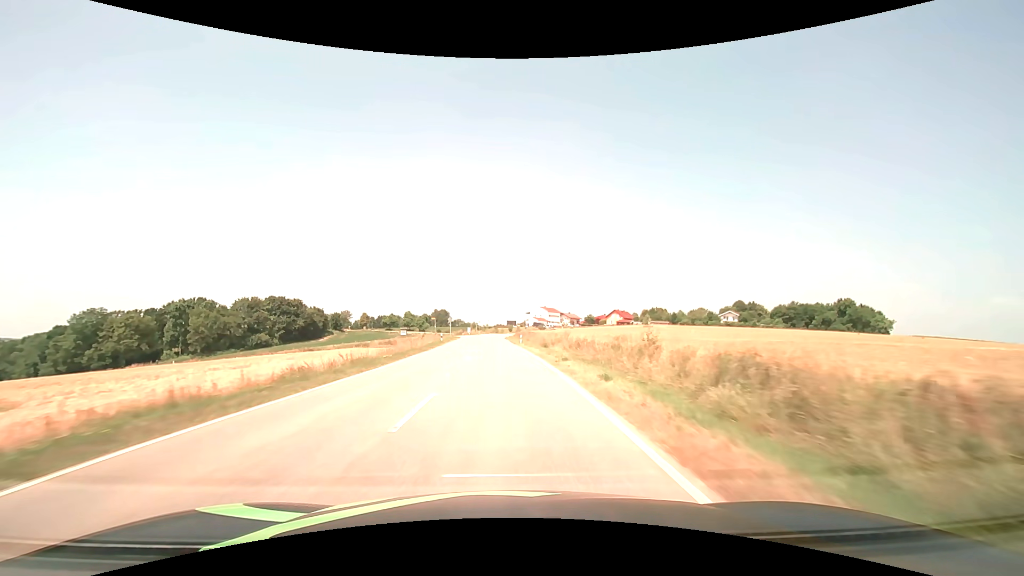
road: tertiary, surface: asphalt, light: Day
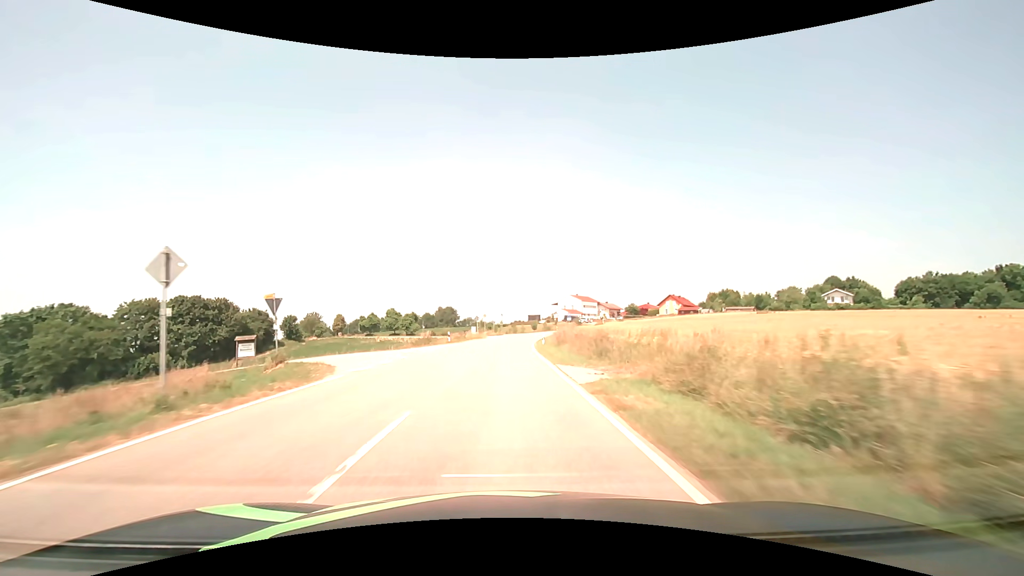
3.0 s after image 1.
(-1.3, +60.2) m; -2°
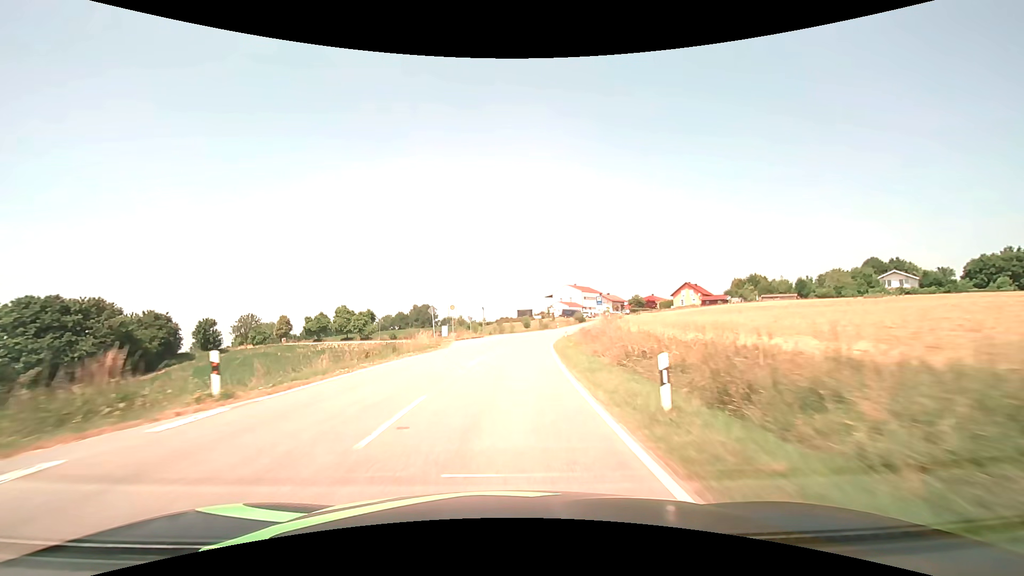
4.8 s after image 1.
(+0.3, +32.9) m; +2°
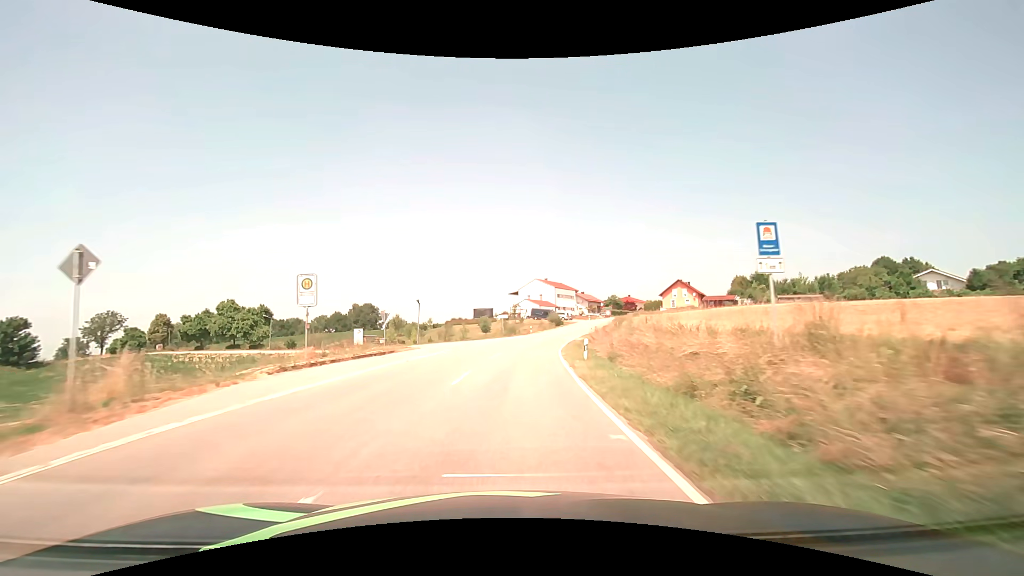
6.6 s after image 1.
(+0.9, +30.5) m; +4°
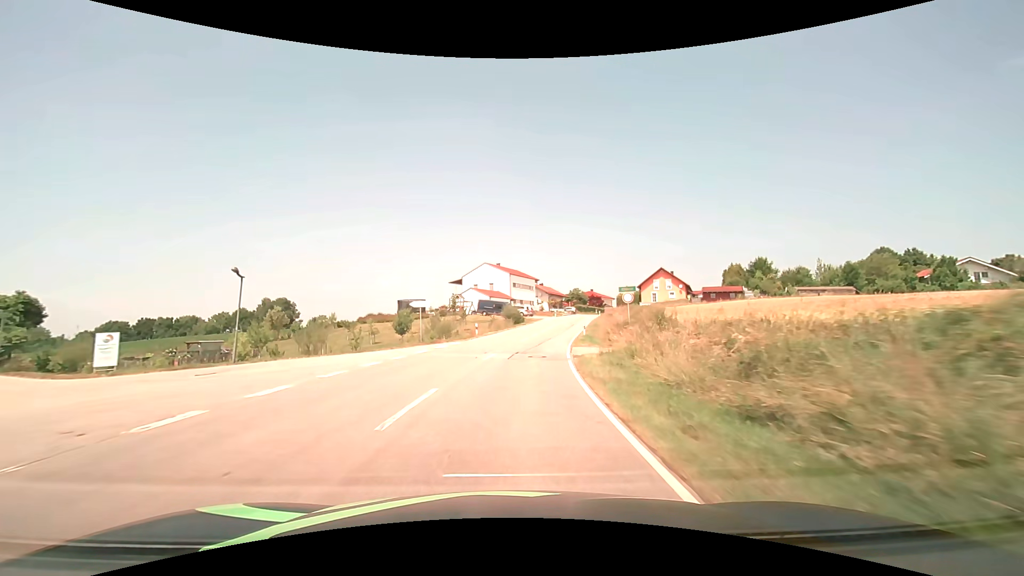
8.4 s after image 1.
(+1.5, +28.7) m; +6°
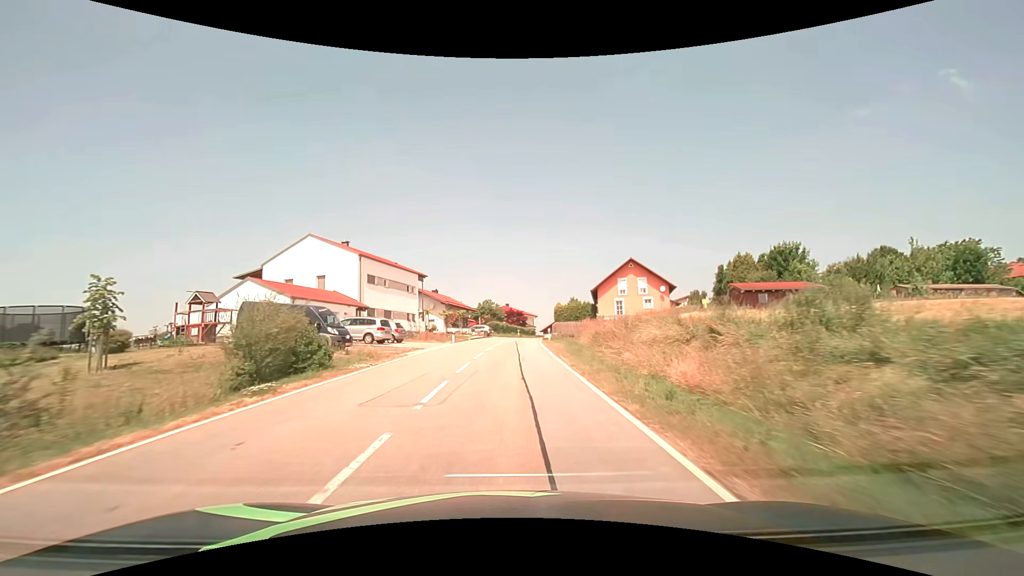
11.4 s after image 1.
(+4.7, +45.7) m; +11°
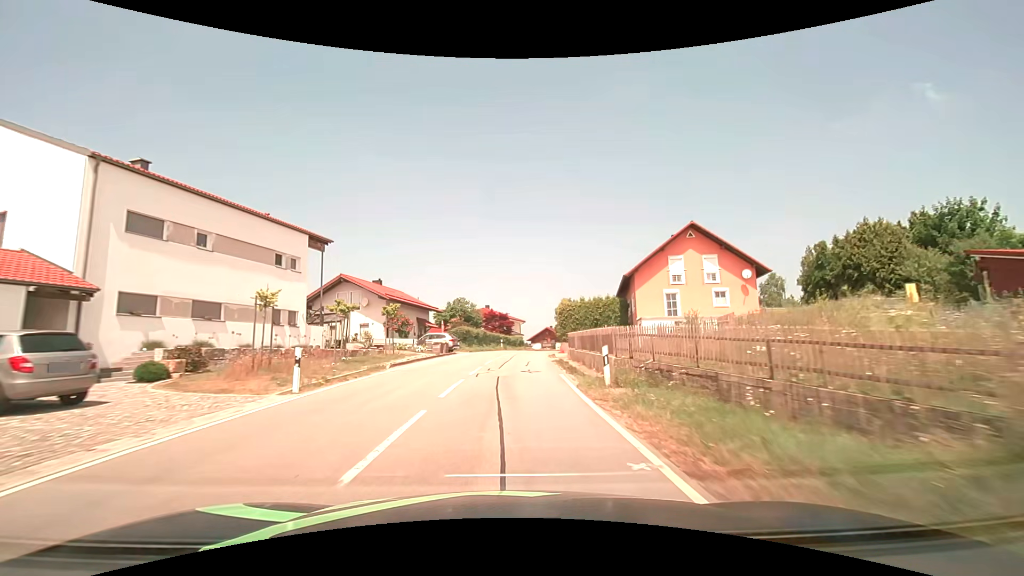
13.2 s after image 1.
(+0.3, +26.8) m; +2°
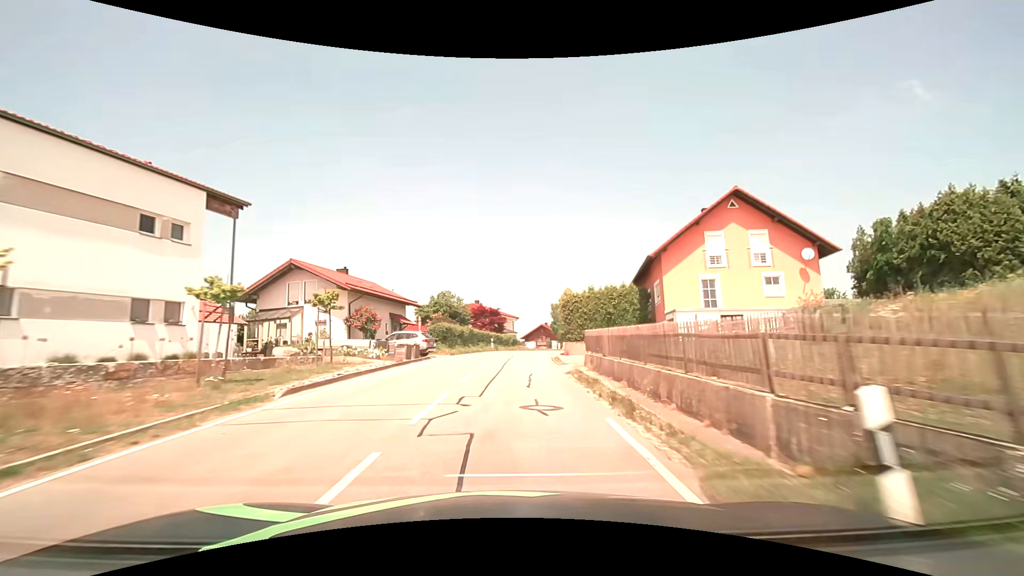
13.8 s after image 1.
(+0.1, +8.9) m; +1°
(0, +10) (0, +20) (+1, +30) (+2, +40) (+3, +50) (+5, +60) (+8, +69) (+11, +79) (+16, +88) (+21, +96) m
